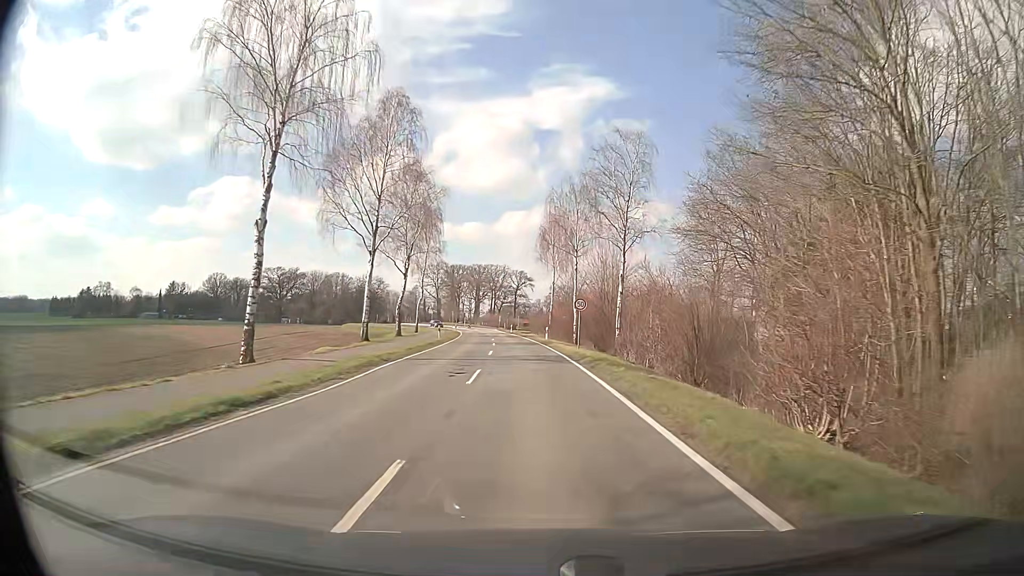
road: secondary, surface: asphalt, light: Day
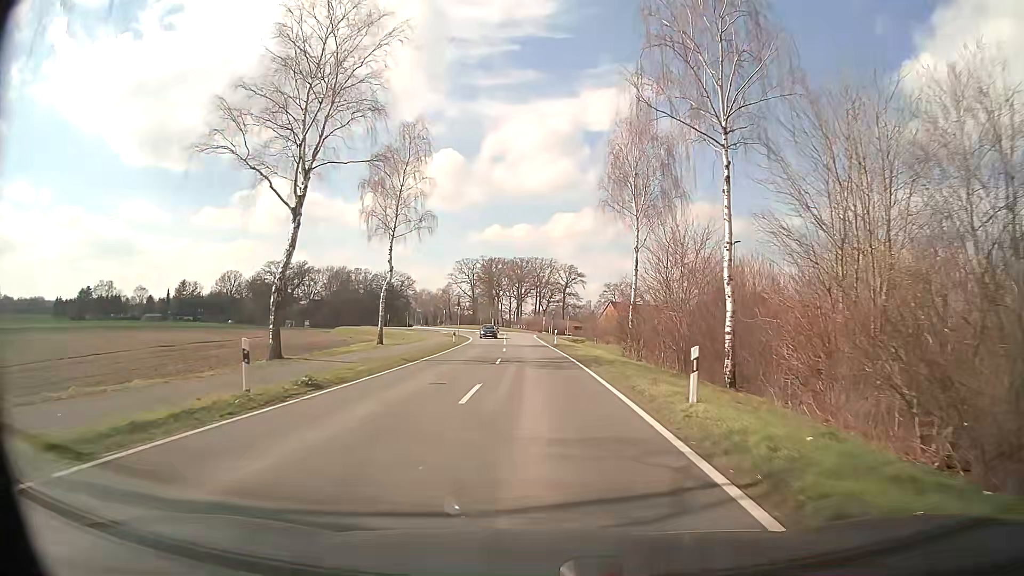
(-1.2, +38.9) m; -3°
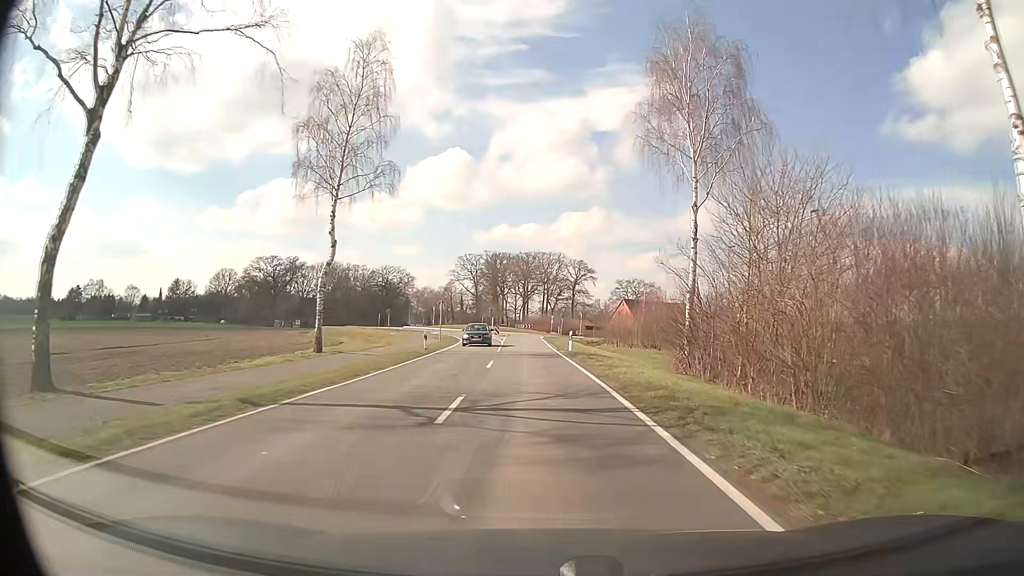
(-0.2, +14.5) m; -1°
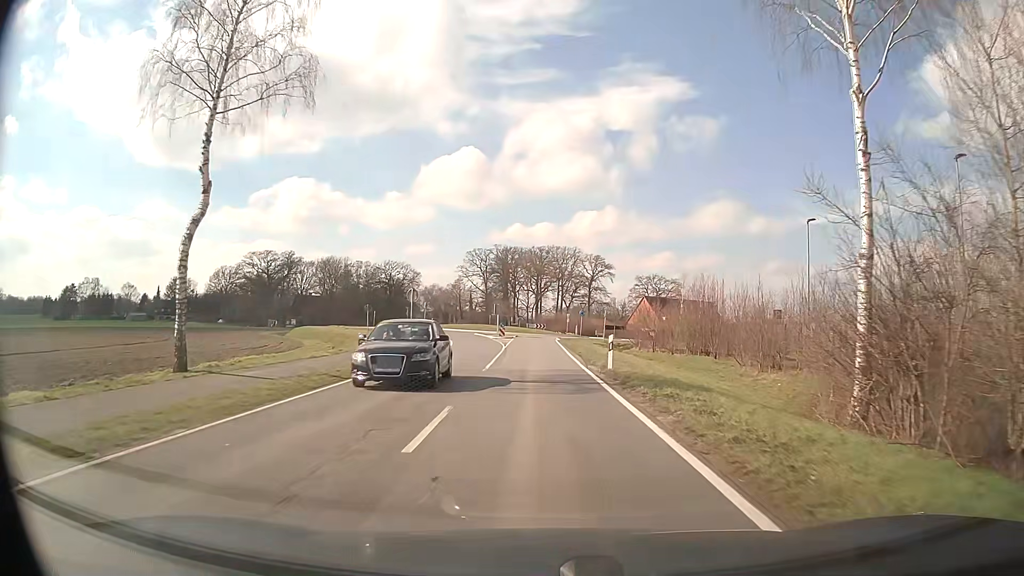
(-0.2, +14.2) m; -2°
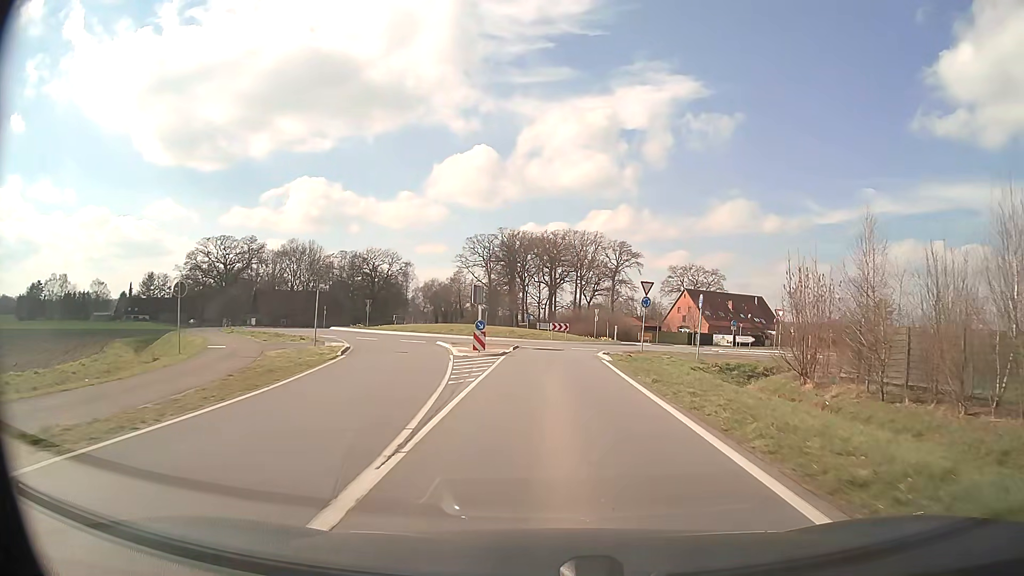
(-0.6, +34.1) m; -1°
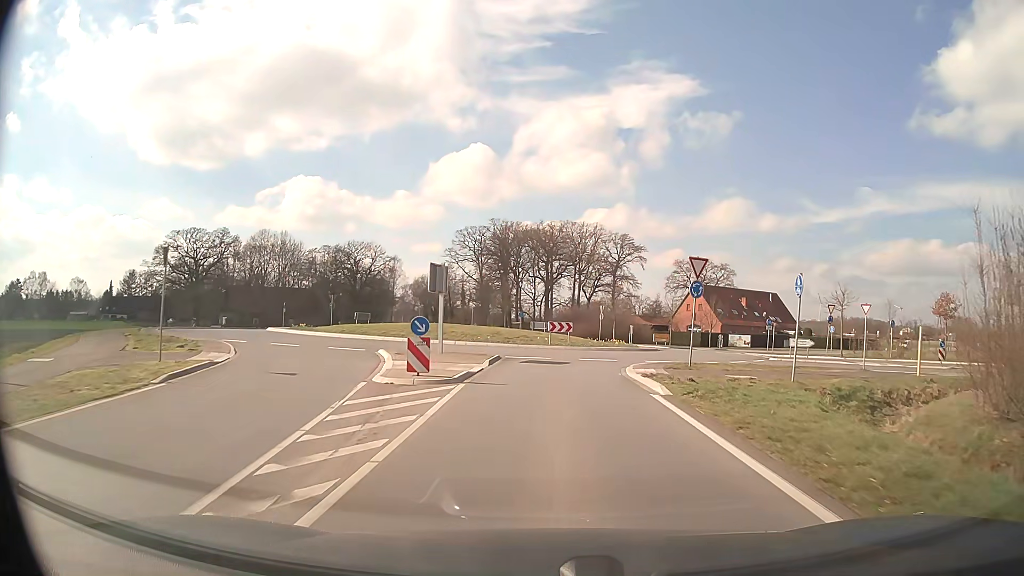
(+0.1, +12.5) m; +1°
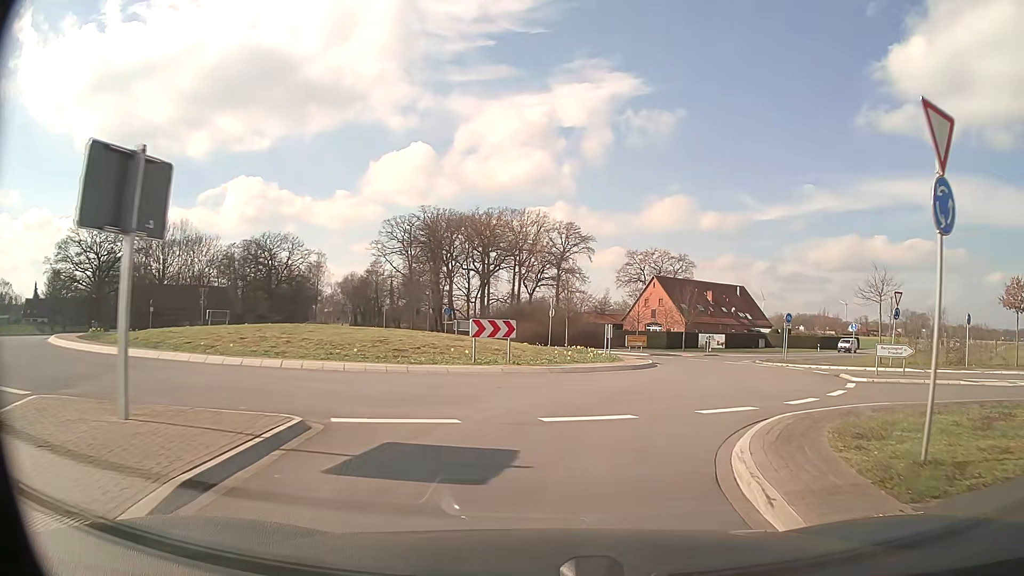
(+0.4, +16.6) m; +5°
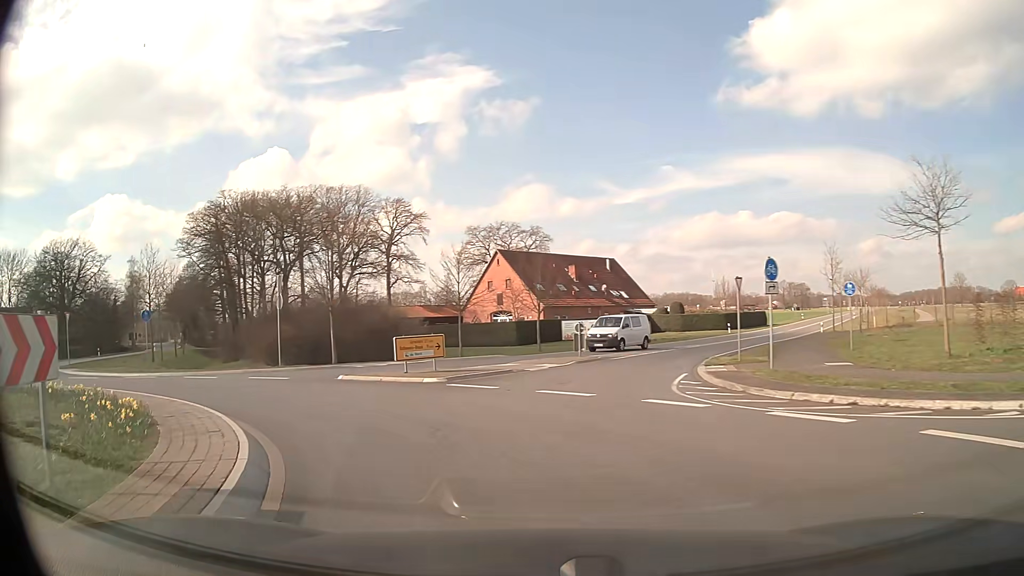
(+5.4, +24.0) m; +12°
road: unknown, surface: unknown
